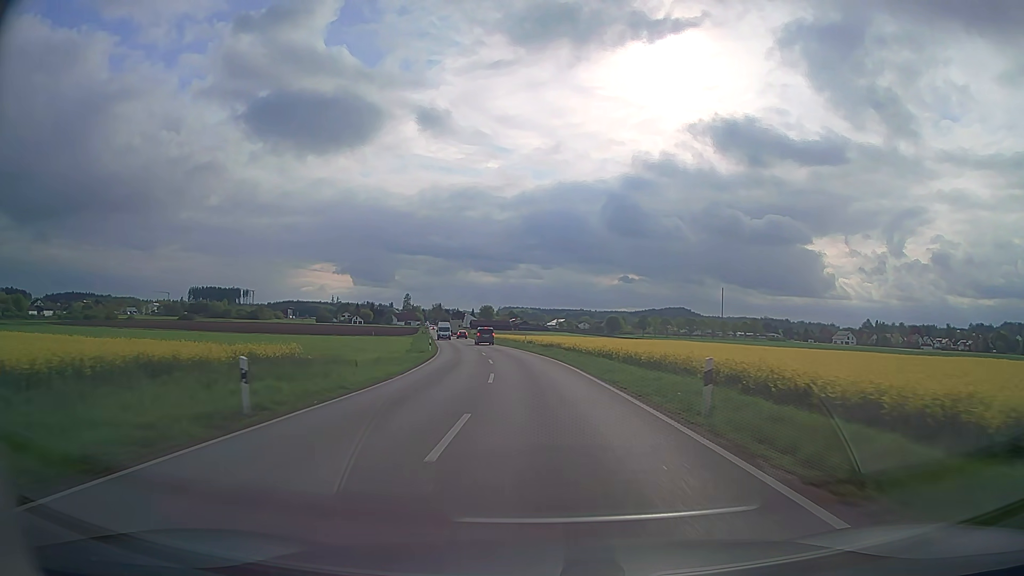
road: secondary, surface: asphalt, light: Day
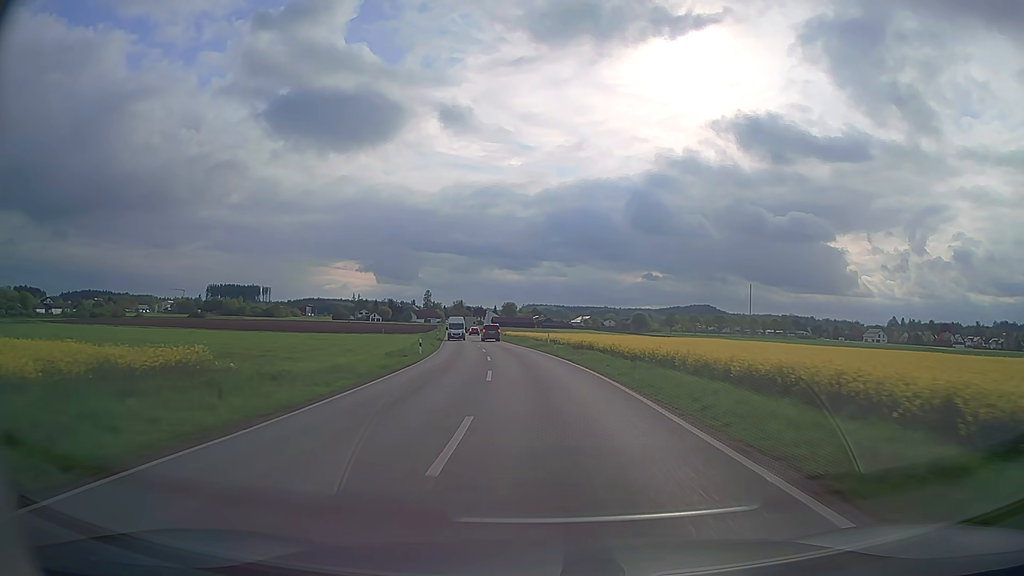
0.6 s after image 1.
(-0.2, +13.1) m; -2°
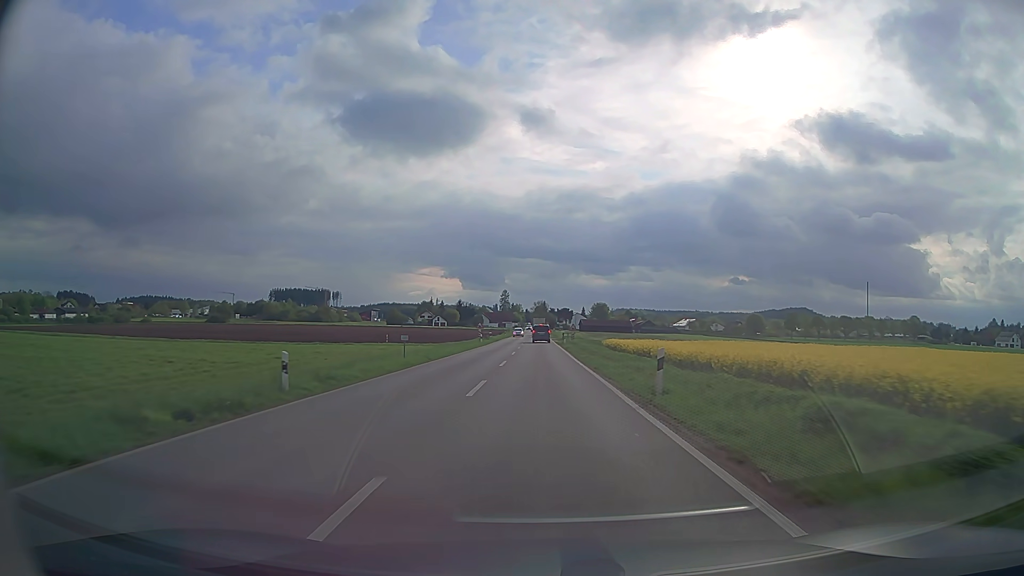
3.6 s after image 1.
(-5.1, +65.1) m; -8°
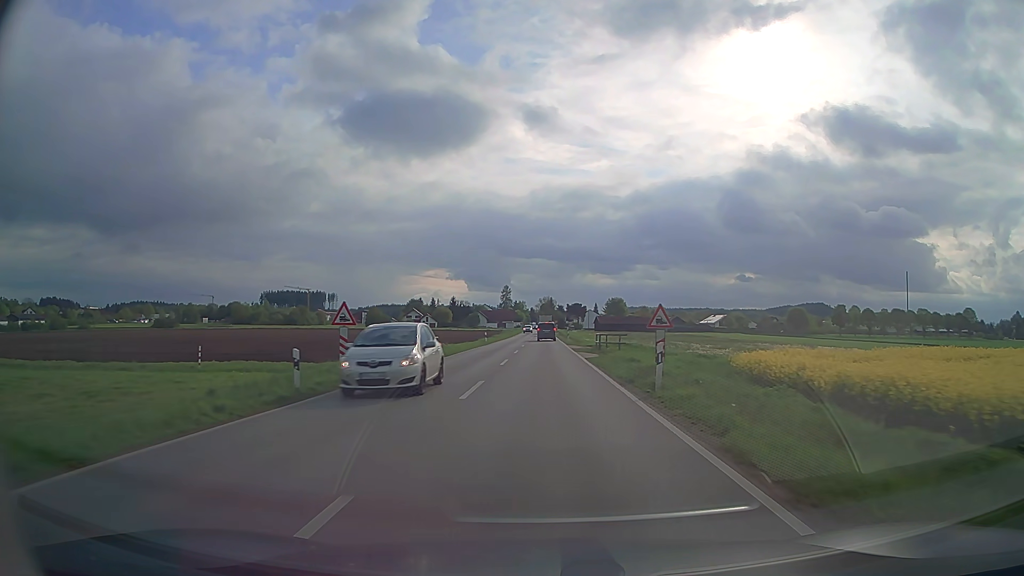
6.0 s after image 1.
(-0.3, +49.0) m; -1°
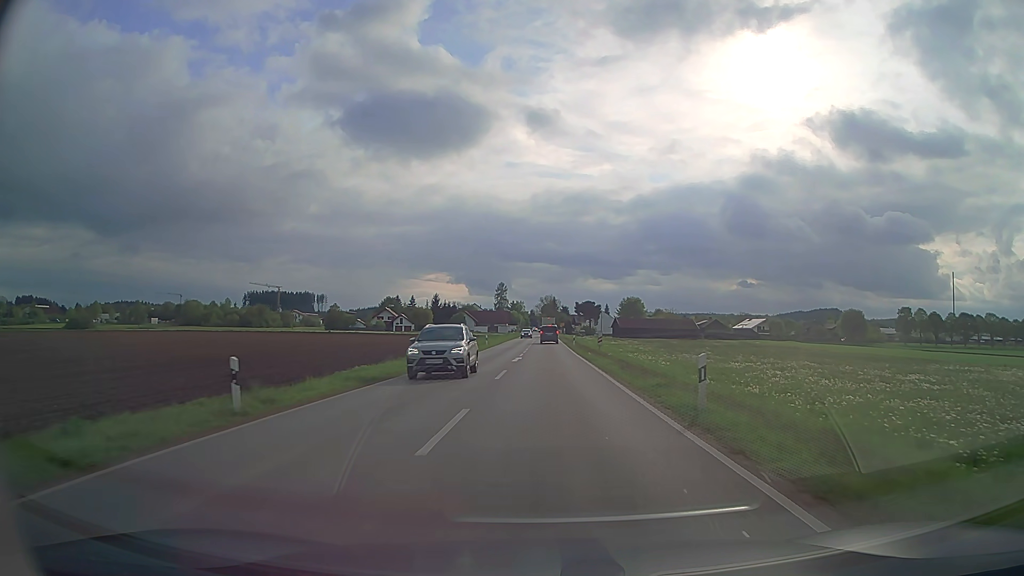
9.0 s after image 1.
(-0.1, +53.6) m; 0°
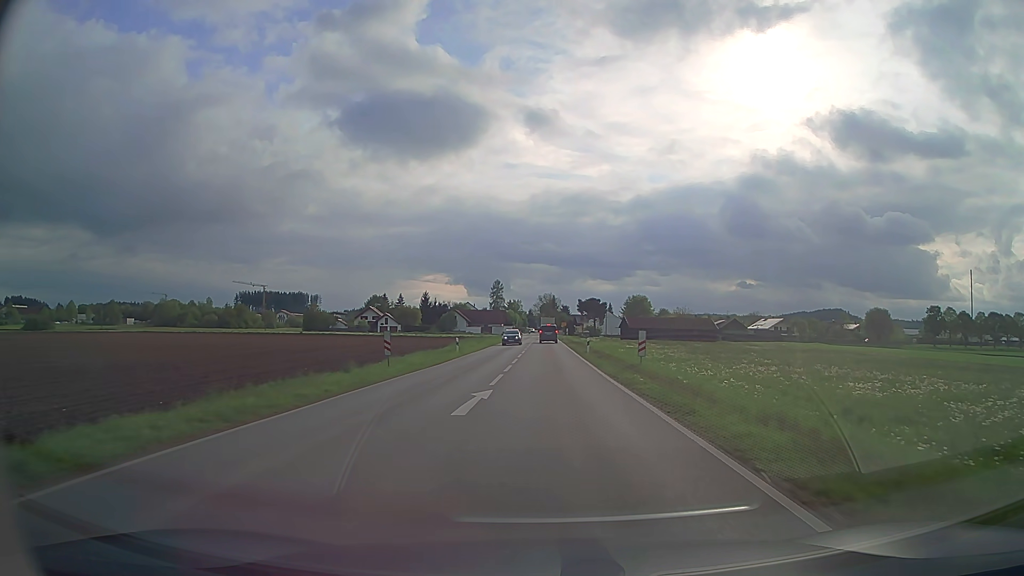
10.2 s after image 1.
(0.0, +20.2) m; 0°
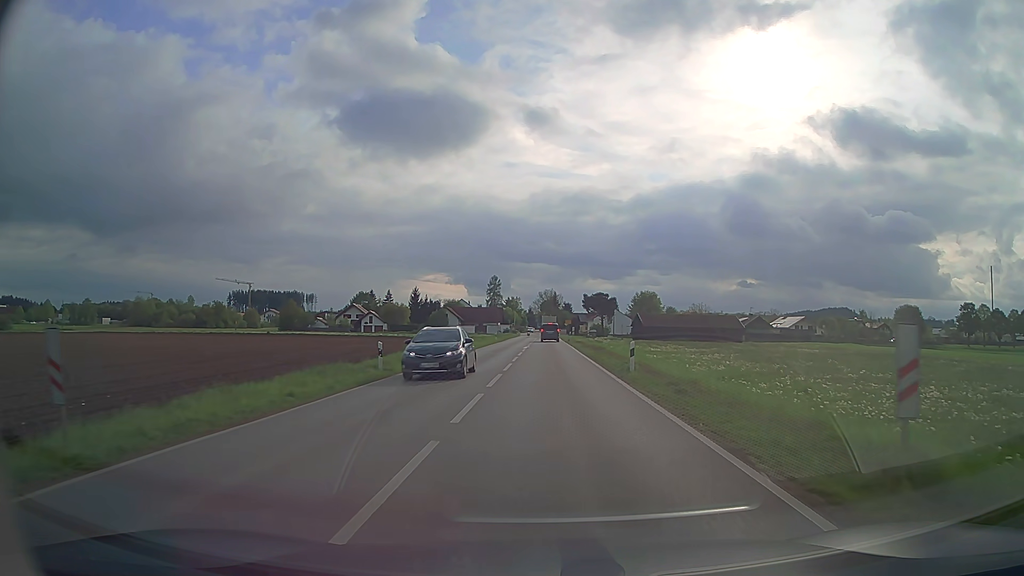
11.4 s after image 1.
(0.0, +19.6) m; 0°
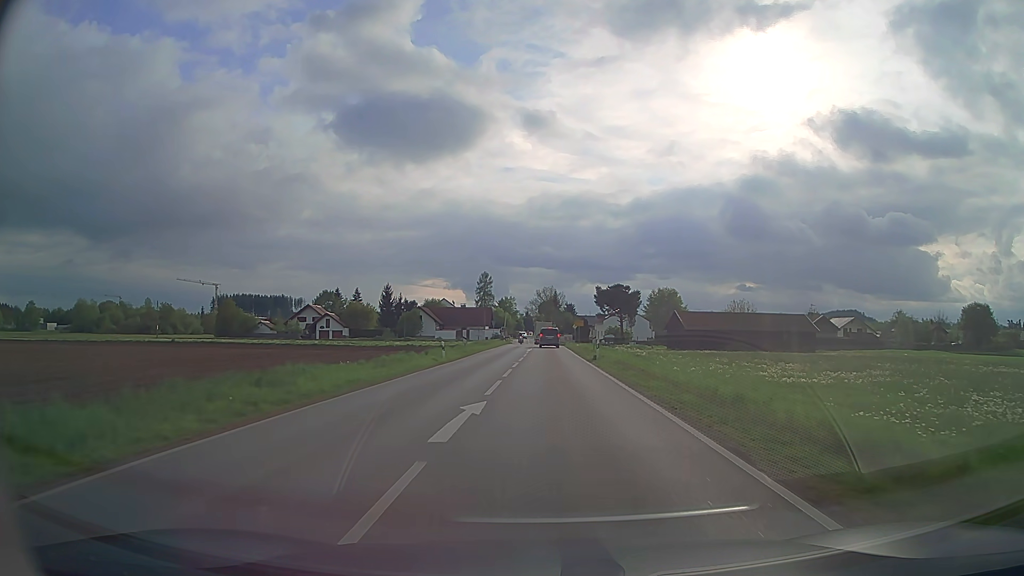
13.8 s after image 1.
(0.0, +37.4) m; 0°
(0, +10) (0, +20) (0, +30) (0, +40) (0, +50) (0, +60) (0, +70) (0, +80) (0, +90) (0, +100) m
